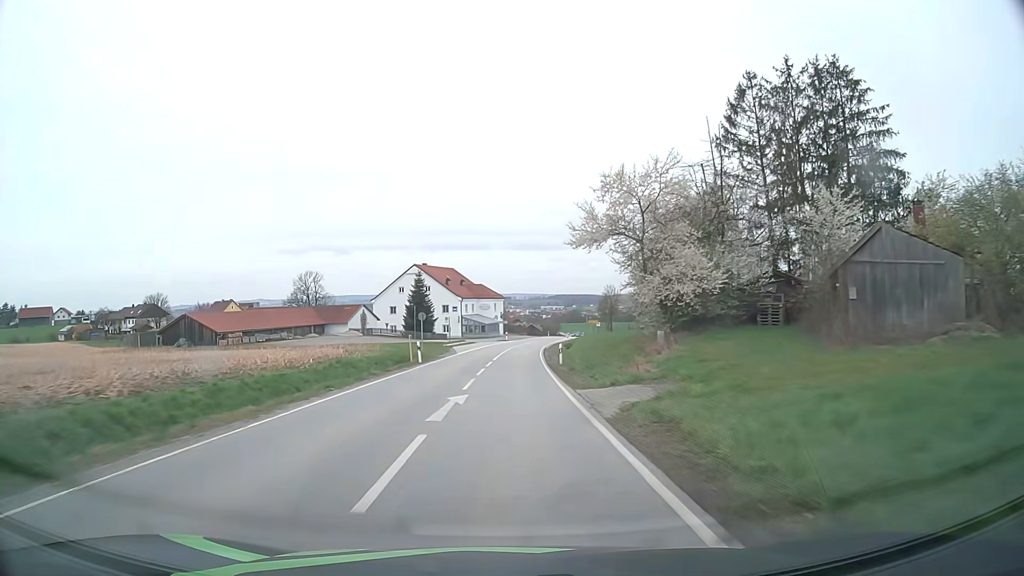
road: secondary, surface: asphalt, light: Day
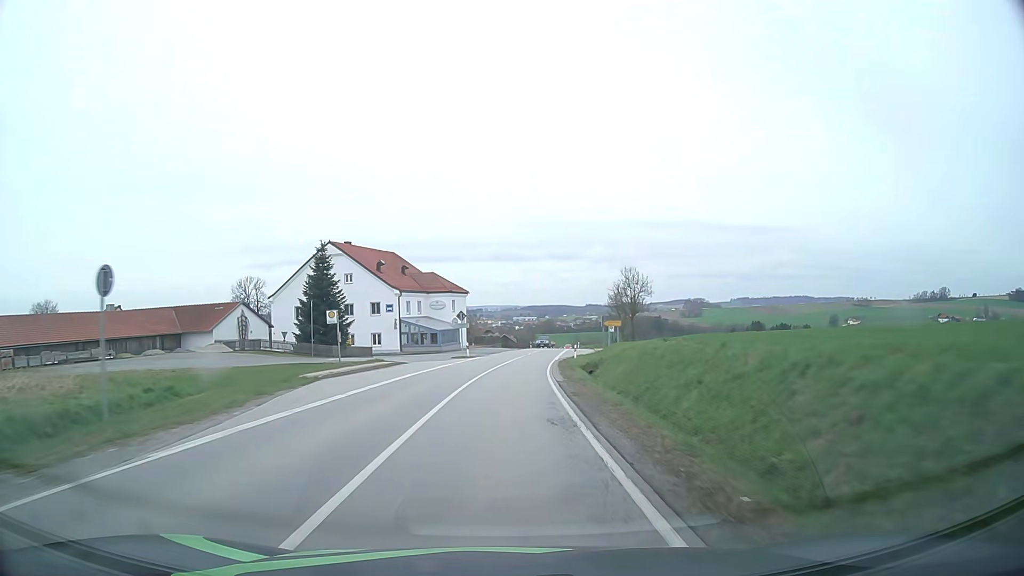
(+0.8, +37.5) m; +2°
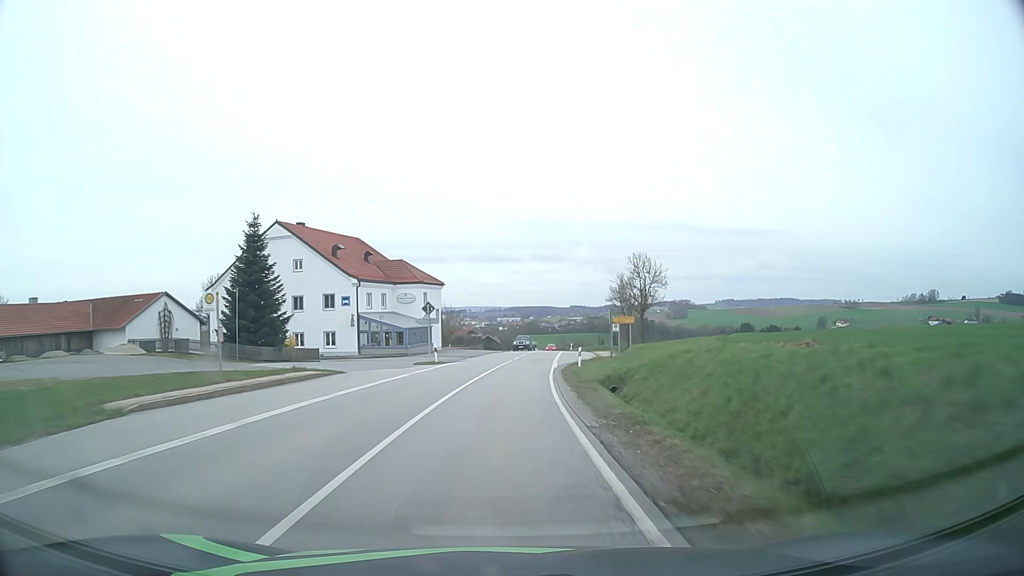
(+0.1, +12.4) m; +1°
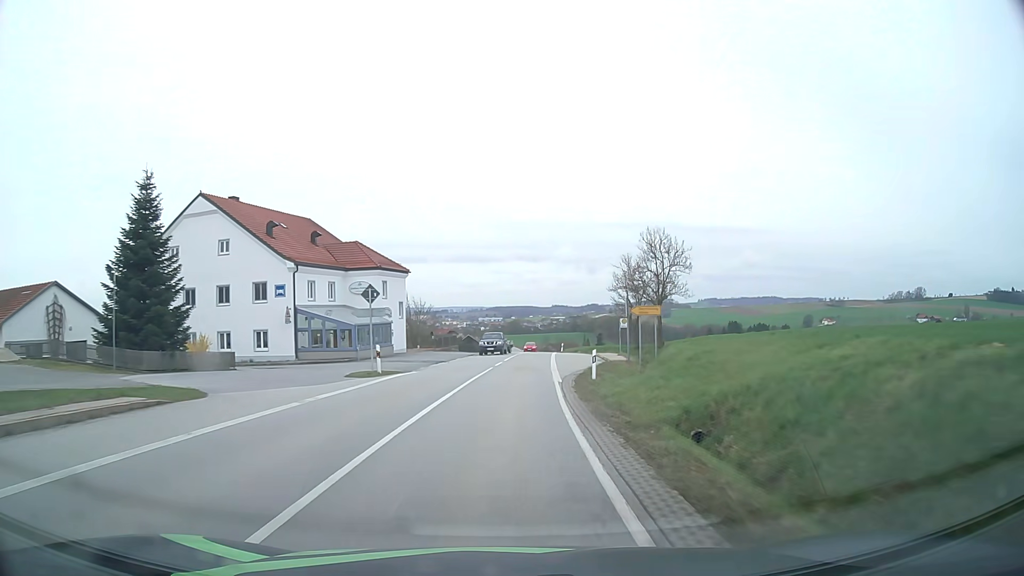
(+0.2, +12.3) m; +2°
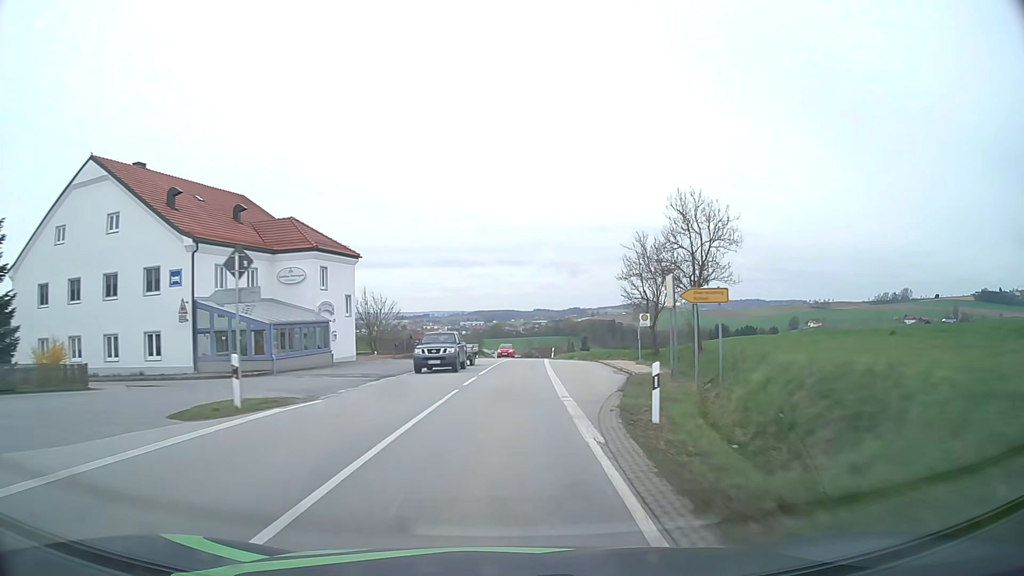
(+0.2, +12.3) m; +1°
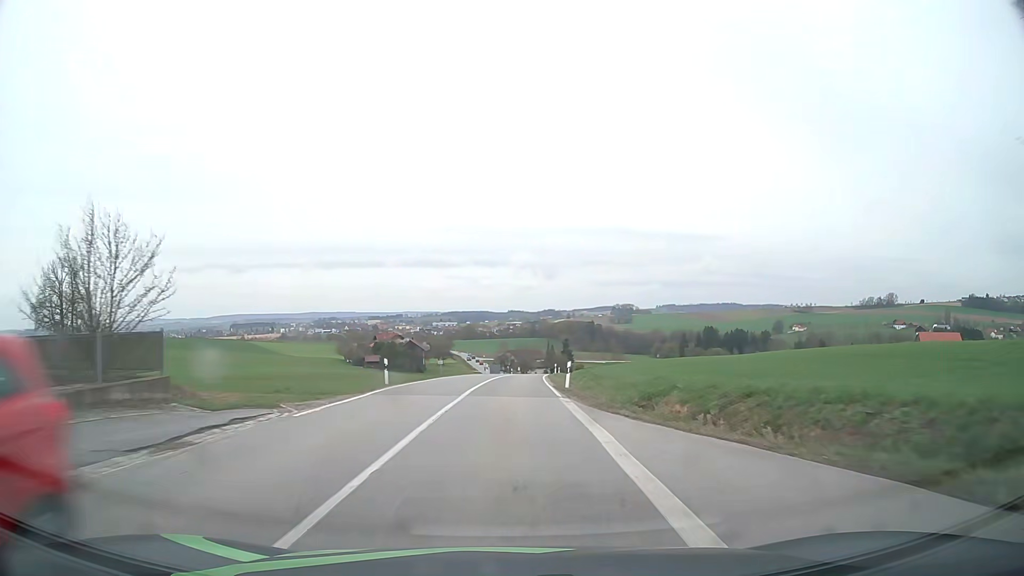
(+1.0, +36.8) m; +2°
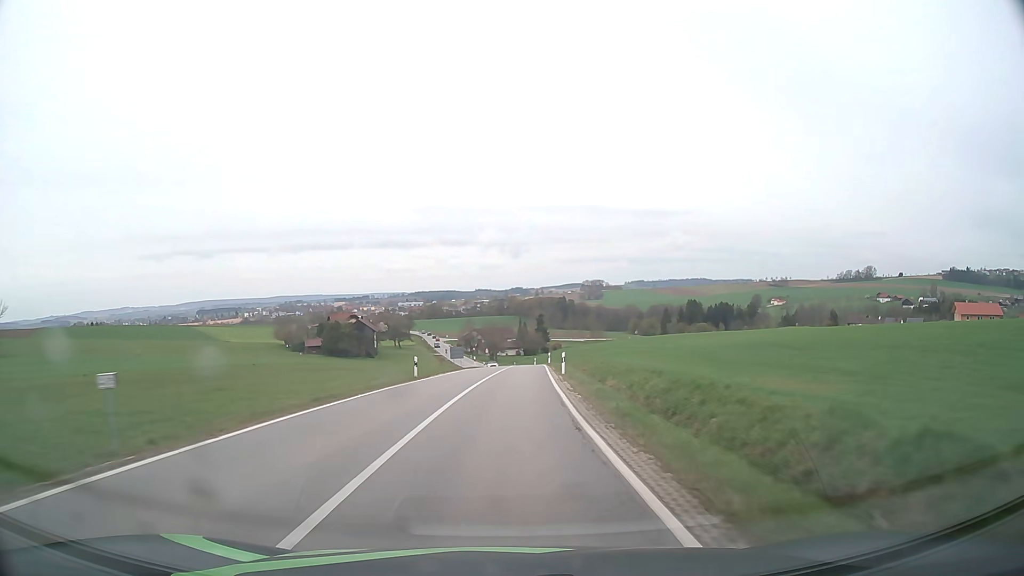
(+0.8, +37.0) m; +3°
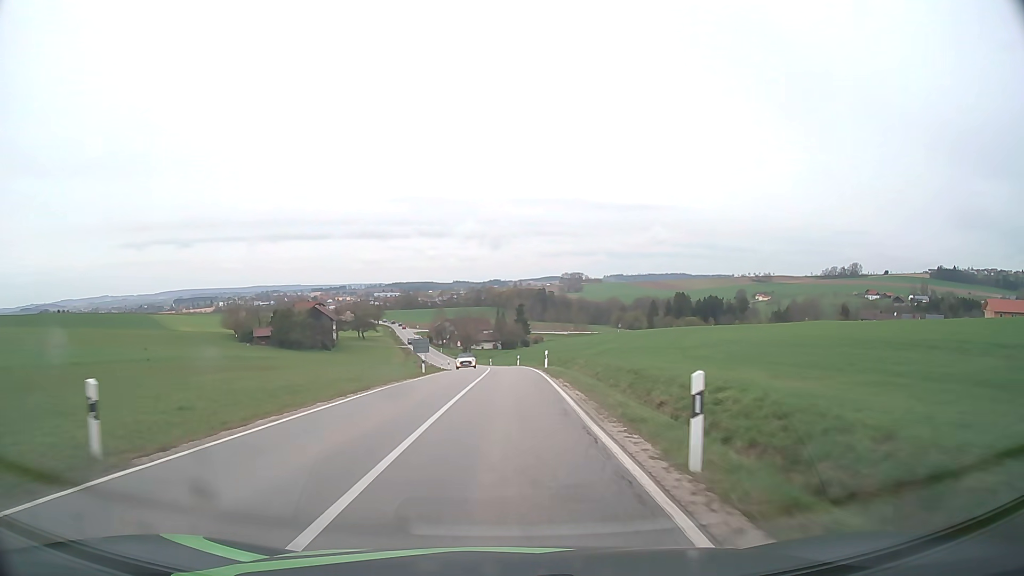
(+0.4, +24.9) m; +2°
(0, +10) (0, +20) (0, +30) (0, +40) (0, +50) (0, +60) (-1, +70) (-2, +80) (-3, +90) (-5, +100) m
